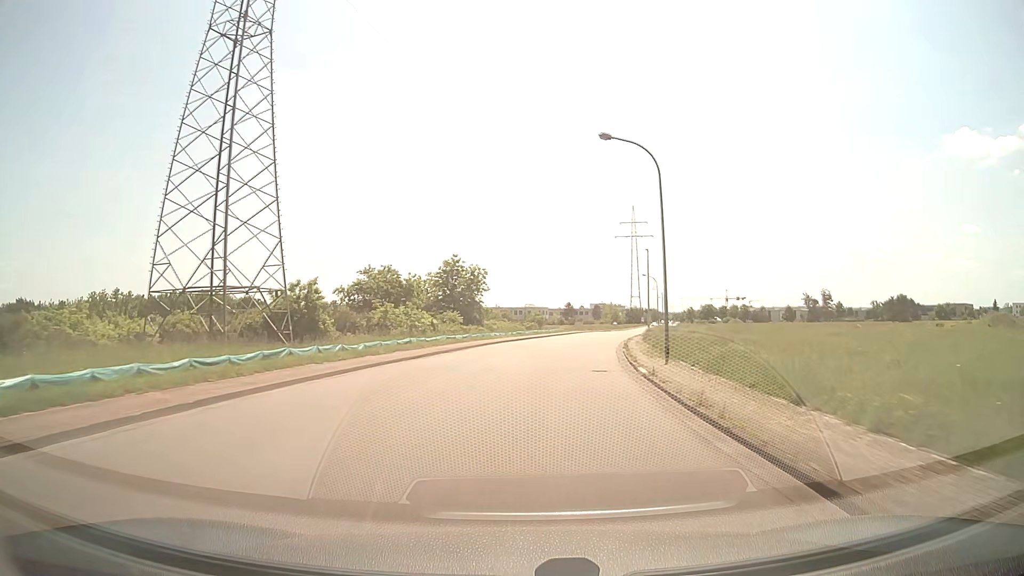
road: unclassified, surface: asphalt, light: Day
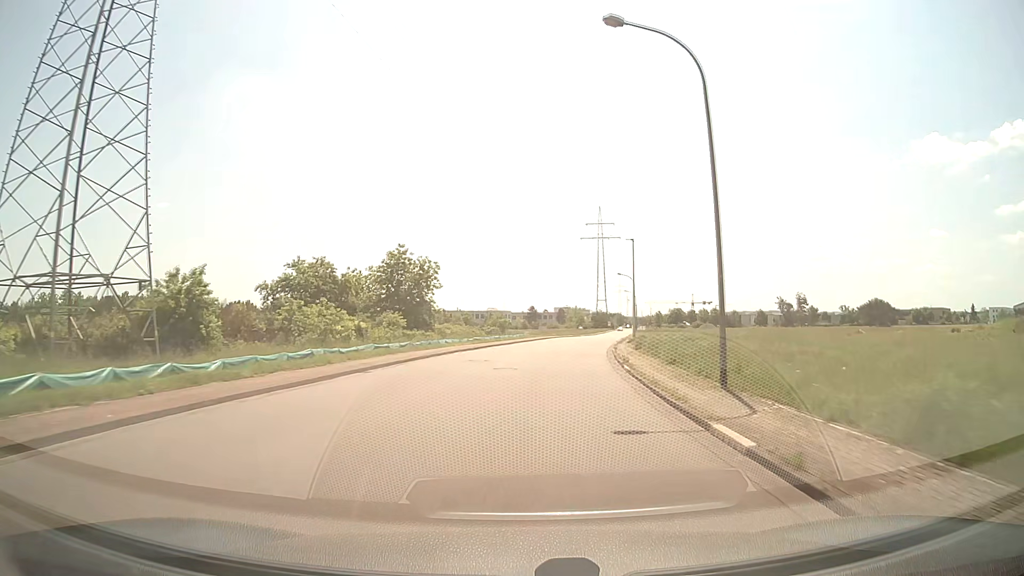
(+0.3, +10.1) m; +3°
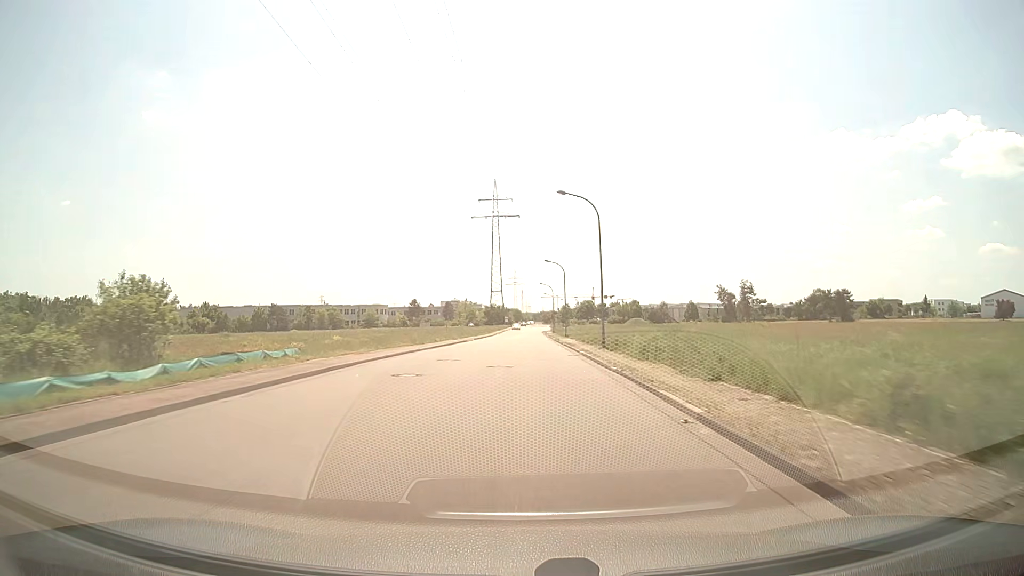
(+4.8, +50.4) m; +9°
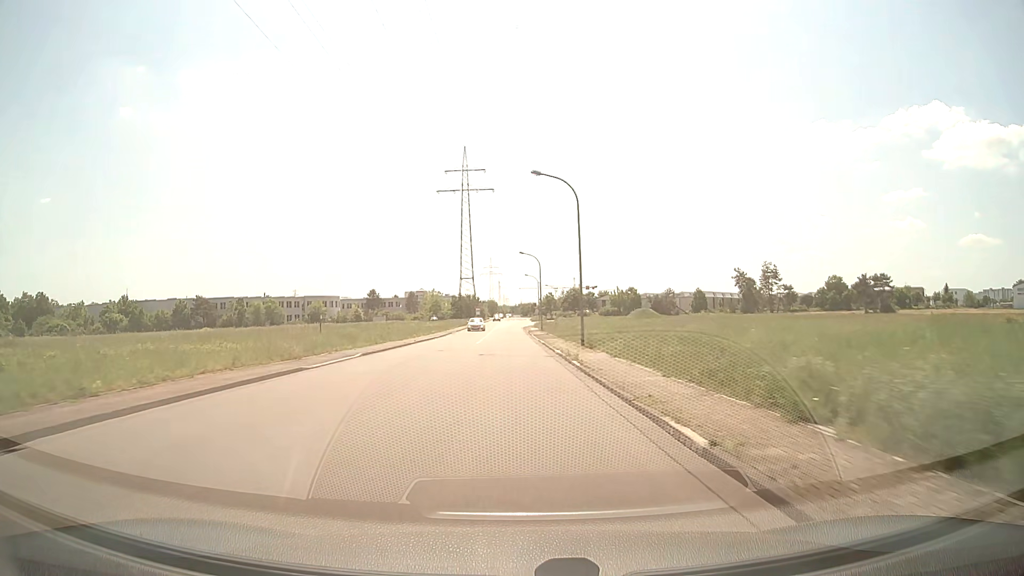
(+1.0, +38.8) m; +2°
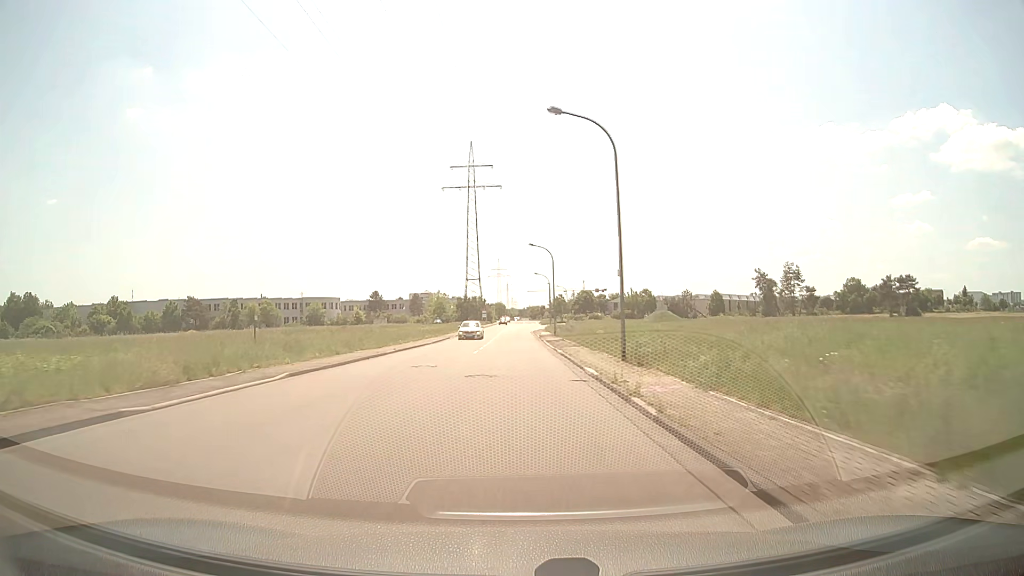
(-0.1, +9.6) m; -1°
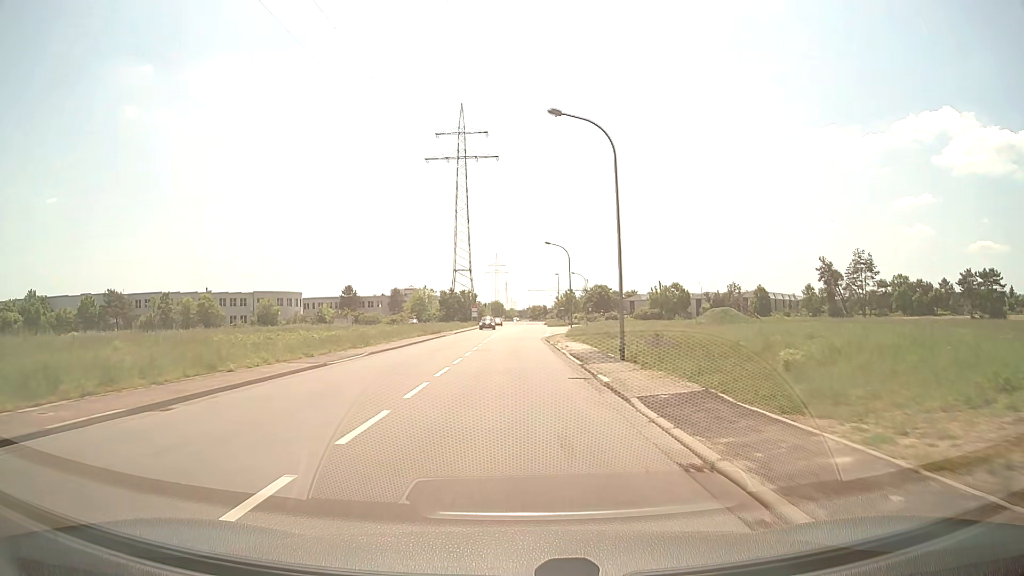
(-0.1, +37.1) m; 0°
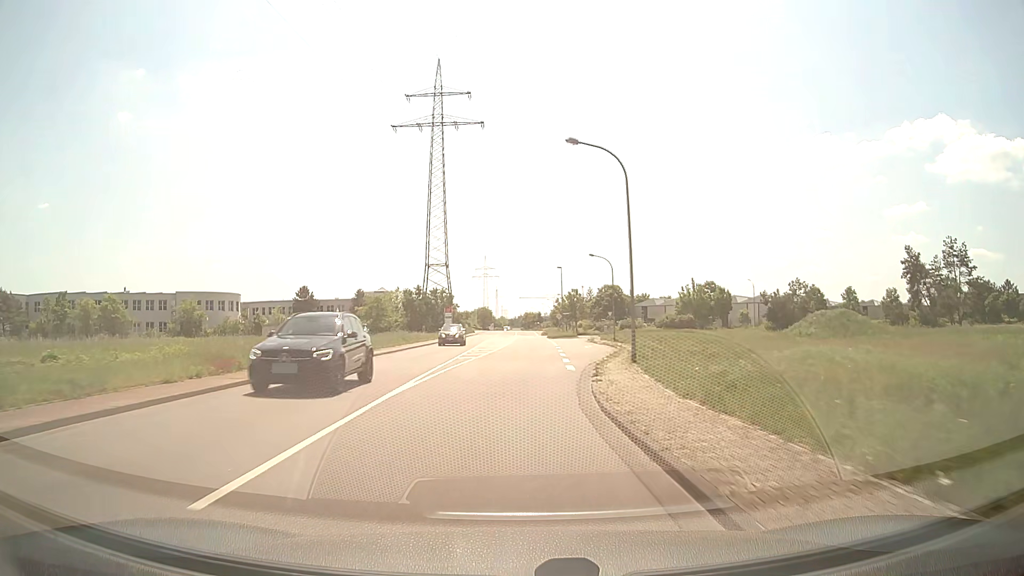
(+0.3, +34.7) m; +1°
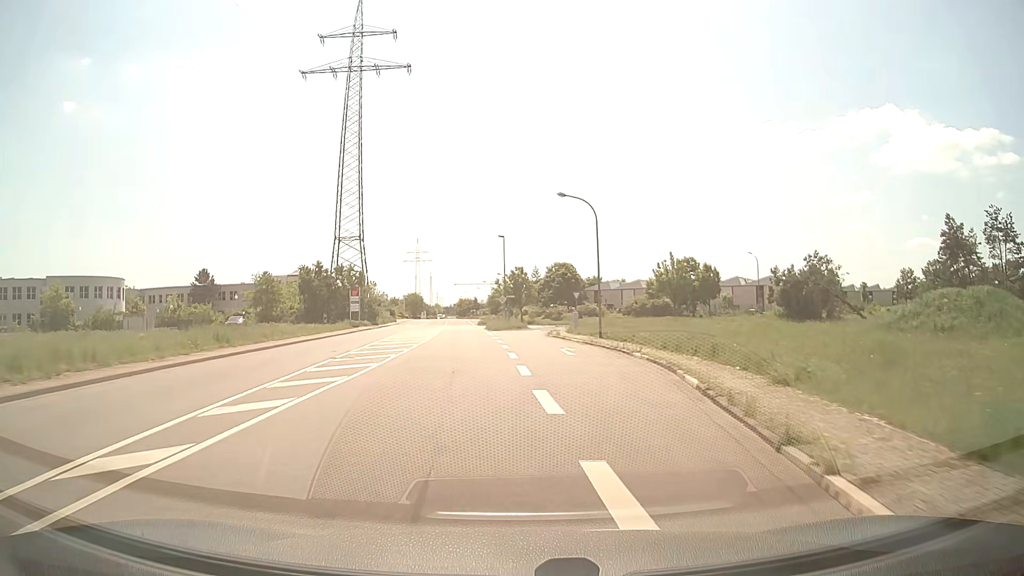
(+0.7, +24.4) m; +5°
(0, +10) (0, +20) (0, +30) (0, +40) (+1, +50) (+3, +60) (+9, +68) (+17, +74) (+26, +76) (+36, +77) m
